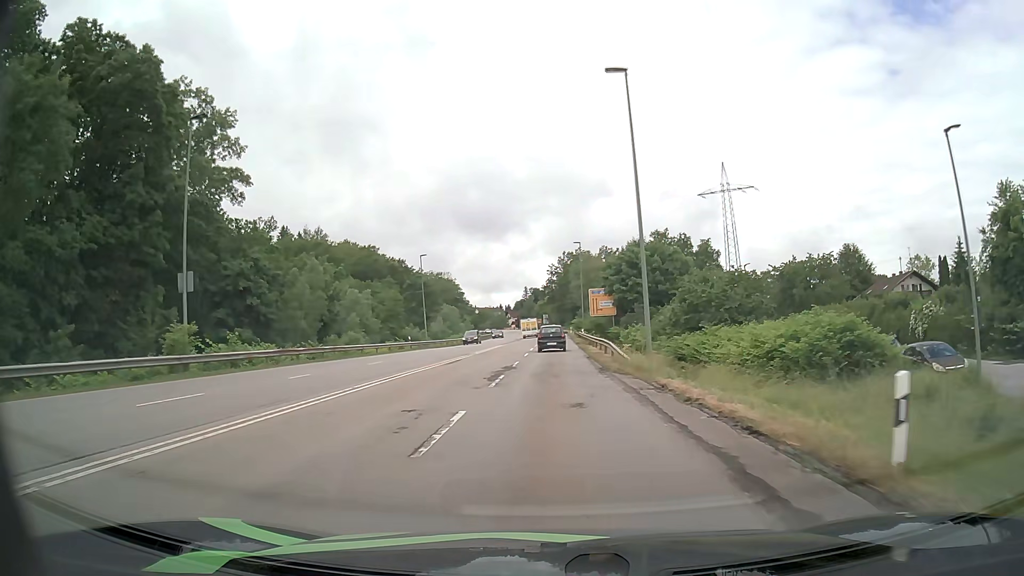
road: secondary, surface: asphalt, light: Day
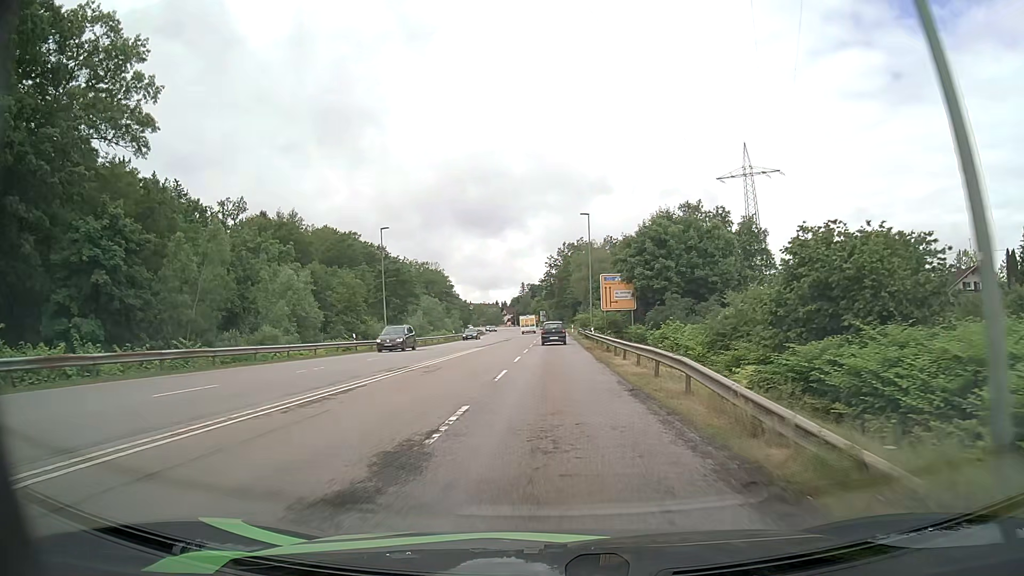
(0.0, +17.4) m; 0°
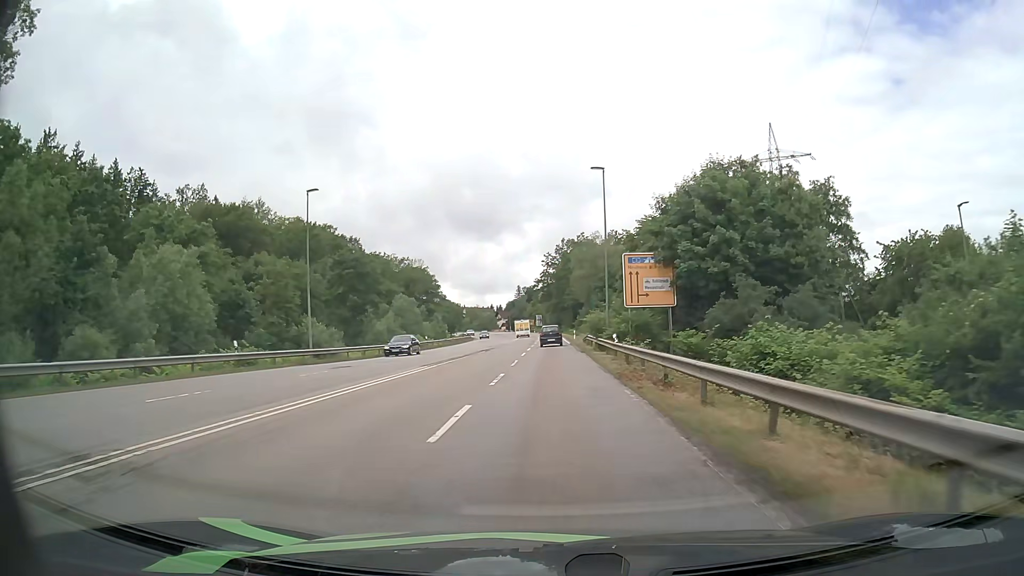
(0.0, +17.7) m; 0°
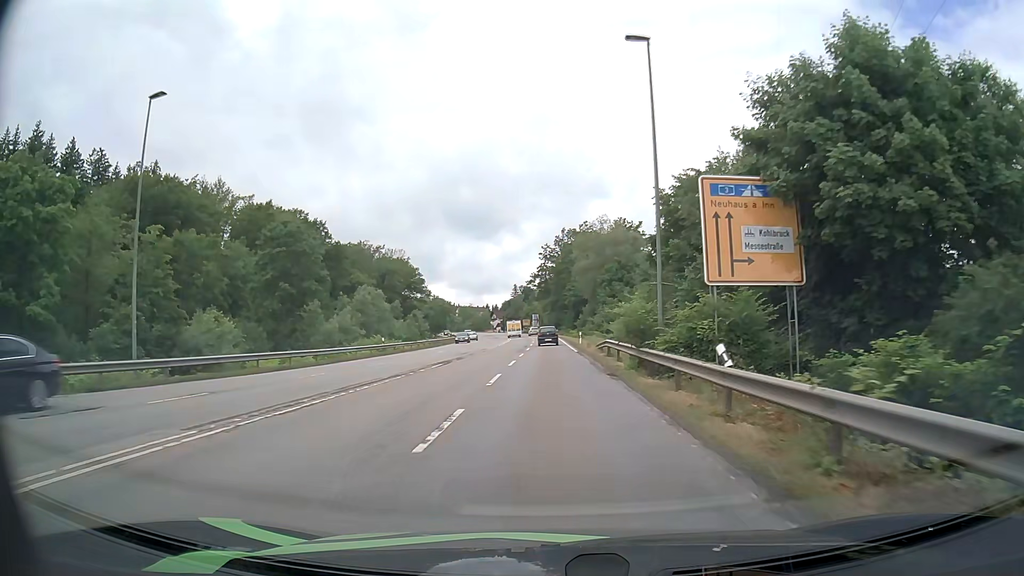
(0.0, +18.1) m; 0°
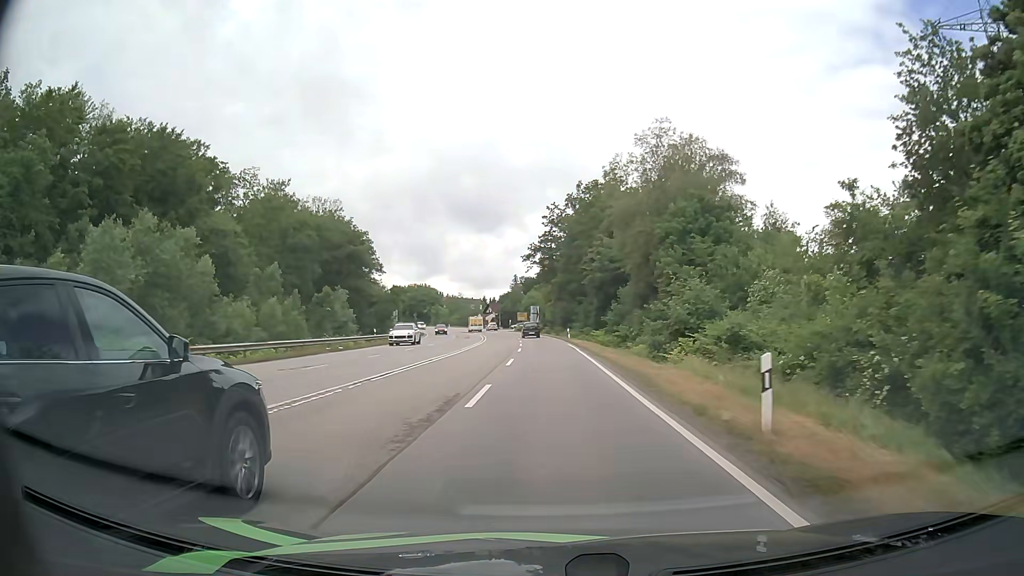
(-0.1, +45.4) m; 0°
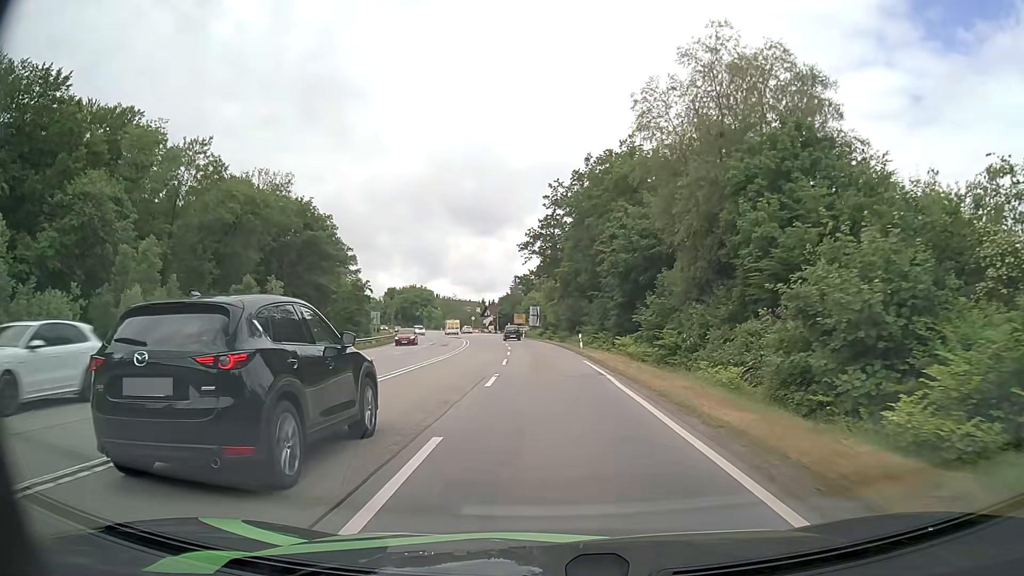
(-0.1, +18.1) m; 0°
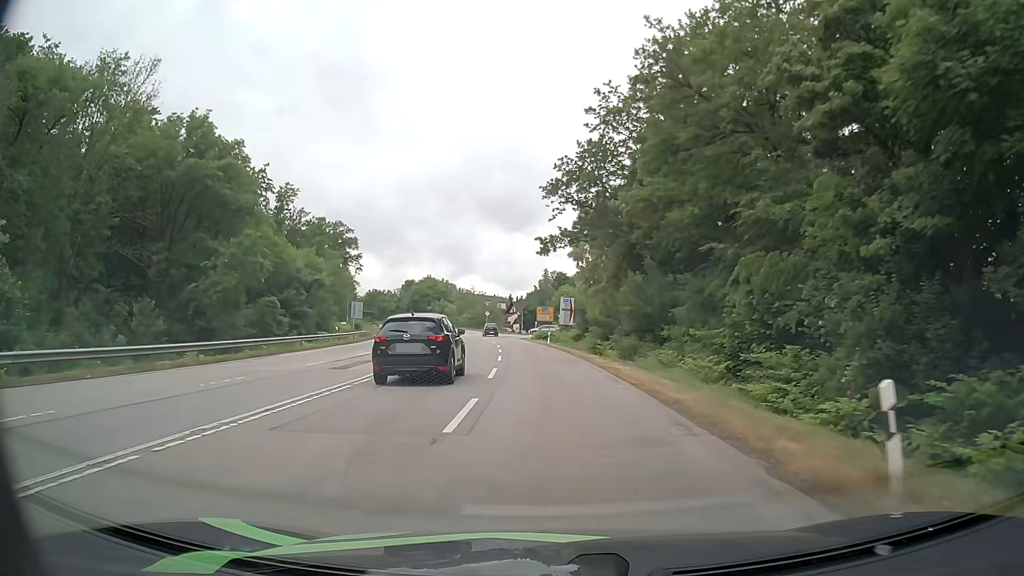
(-0.7, +33.4) m; -3°
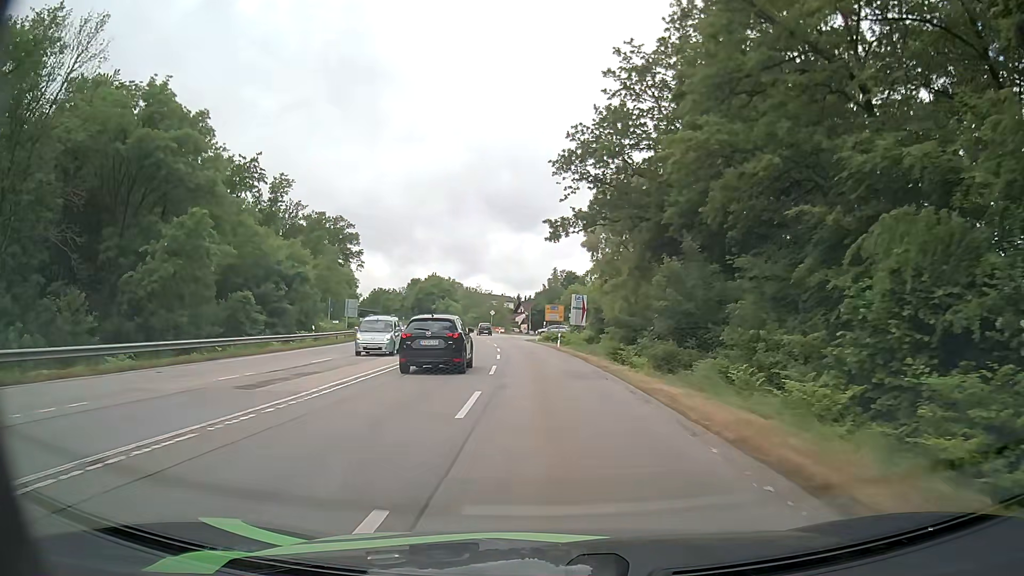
(-0.1, +7.7) m; -1°
(0, +10) (0, +20) (-1, +30) (-1, +40) (-2, +50) (-3, +60) (-3, +70) (+1, +79) (+10, +83) (+20, +84) m
